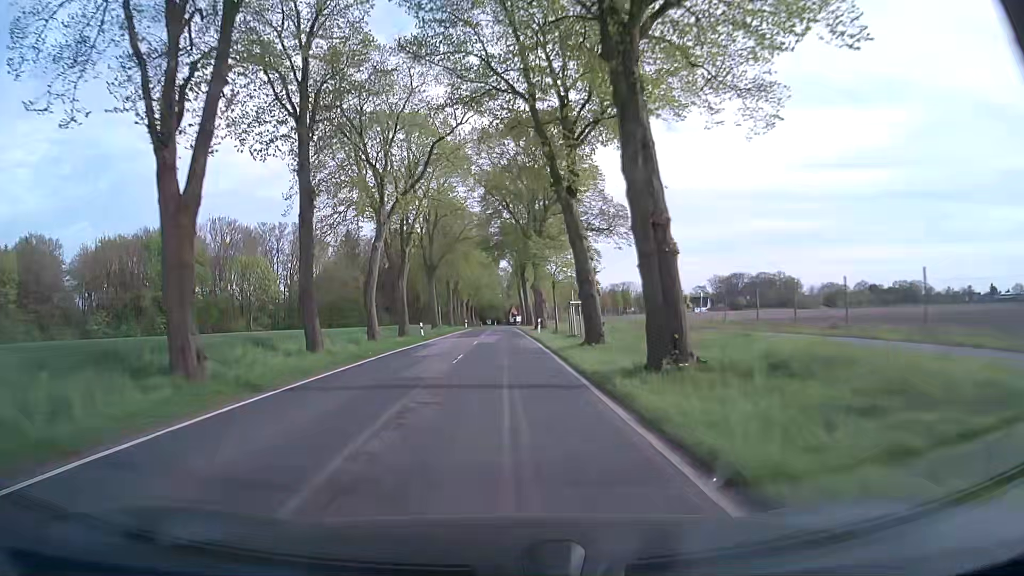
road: secondary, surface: asphalt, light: Day
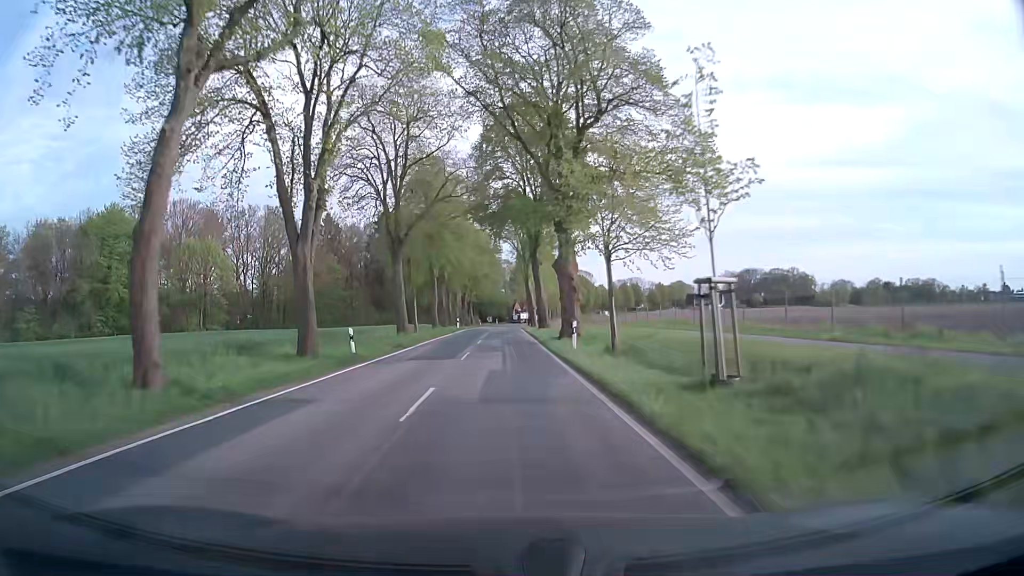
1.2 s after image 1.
(-0.1, +21.2) m; 0°
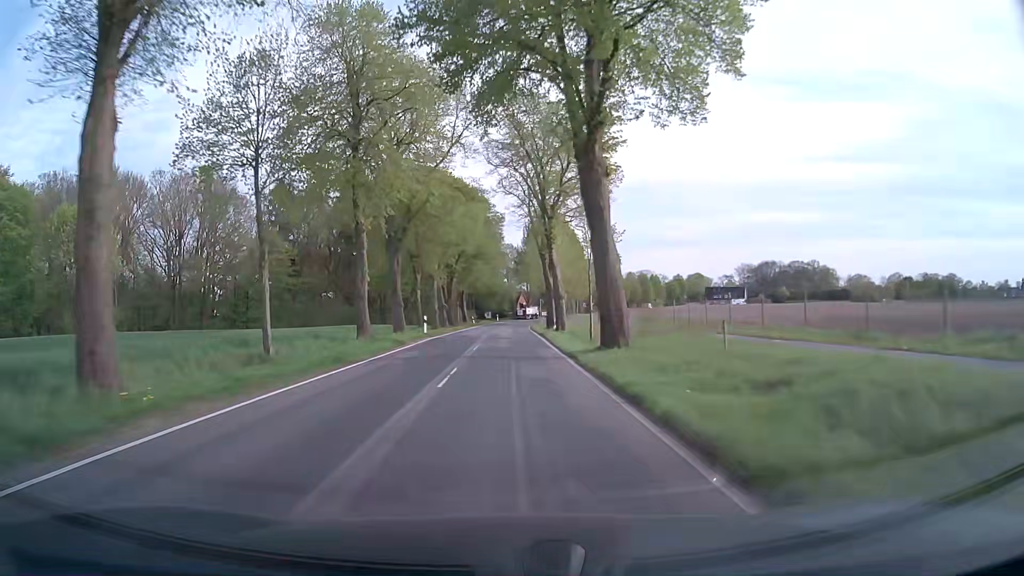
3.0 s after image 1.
(0.0, +31.8) m; 0°
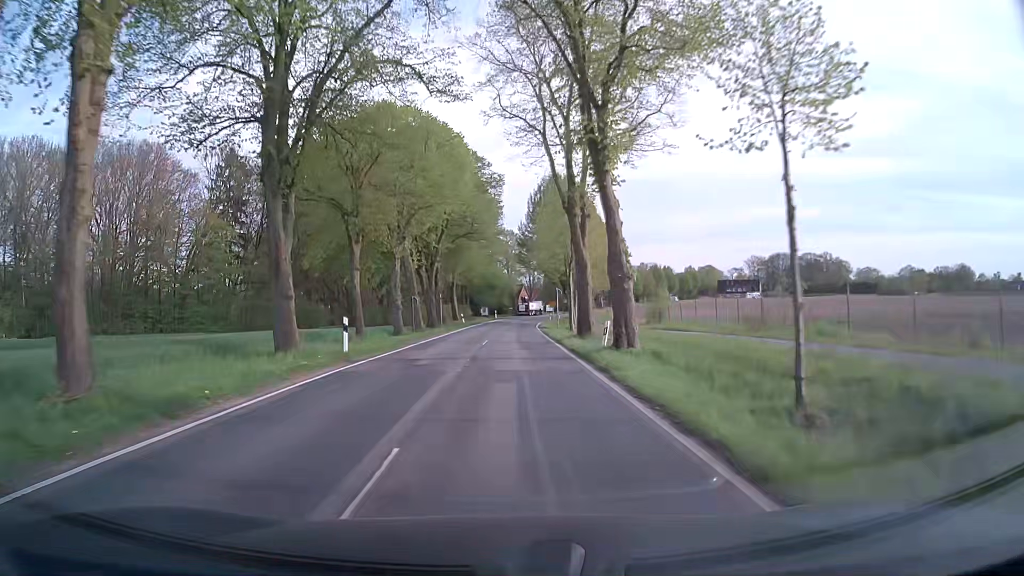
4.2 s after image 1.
(-0.1, +20.7) m; 0°
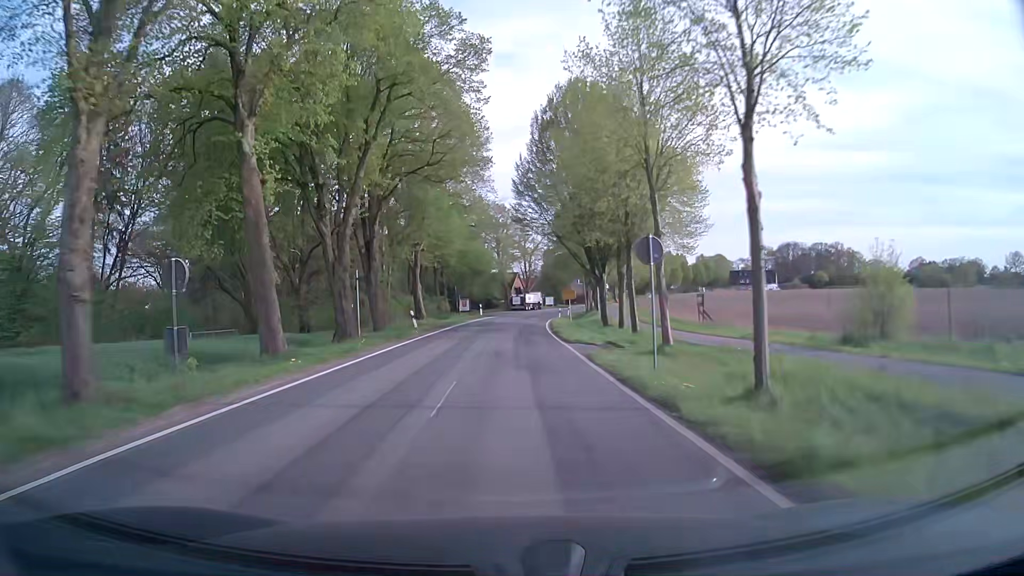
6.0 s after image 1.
(+0.2, +29.4) m; 0°
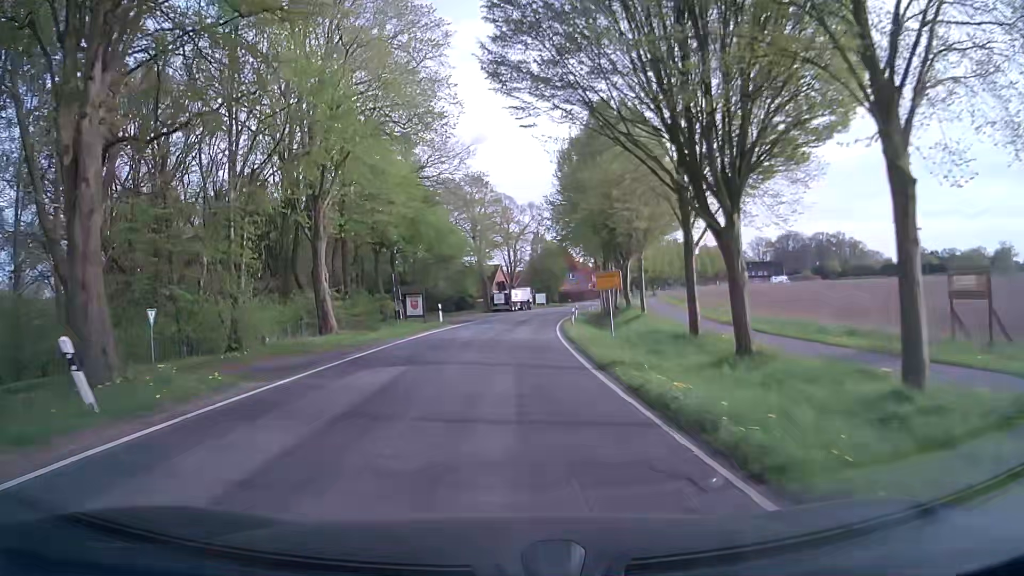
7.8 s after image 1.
(+0.6, +26.5) m; +3°
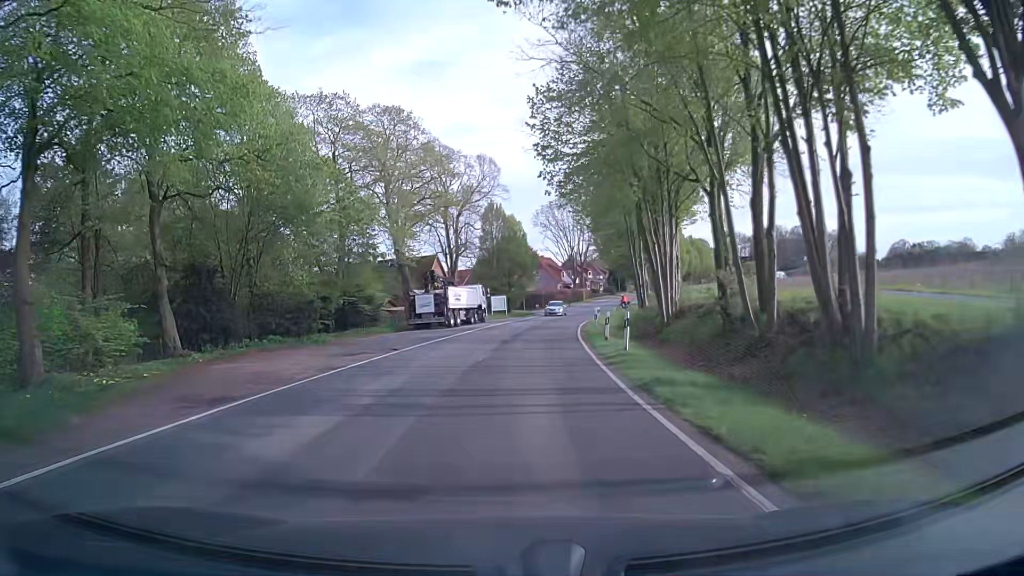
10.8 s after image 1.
(+0.3, +37.6) m; +2°
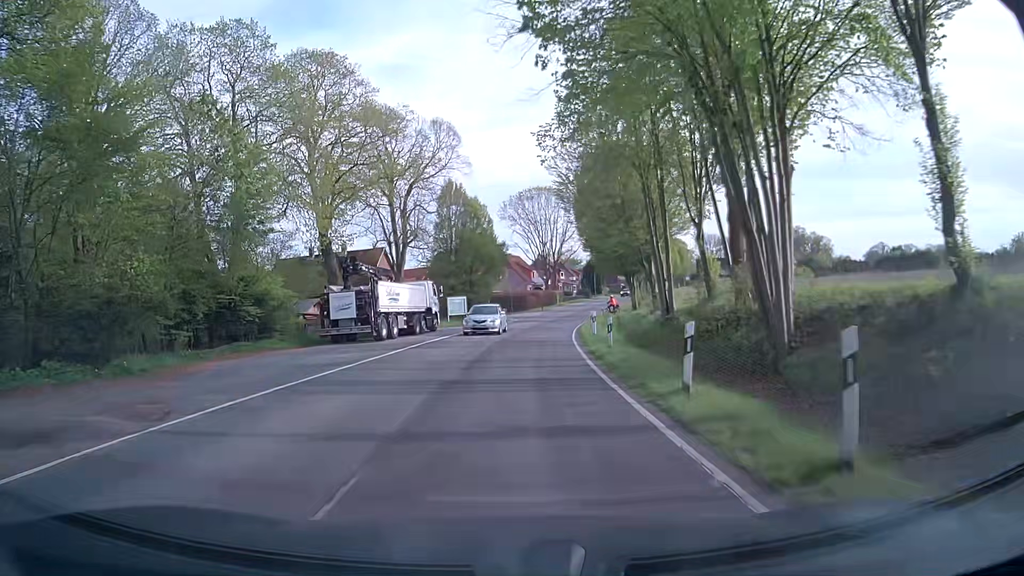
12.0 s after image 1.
(+0.6, +13.8) m; +4°
(0, +10) (+1, +20) (+2, +30) (+3, +40) (+4, +50) (+6, +60) (+8, +69) (+10, +79) (+12, +89) (+15, +98) m
